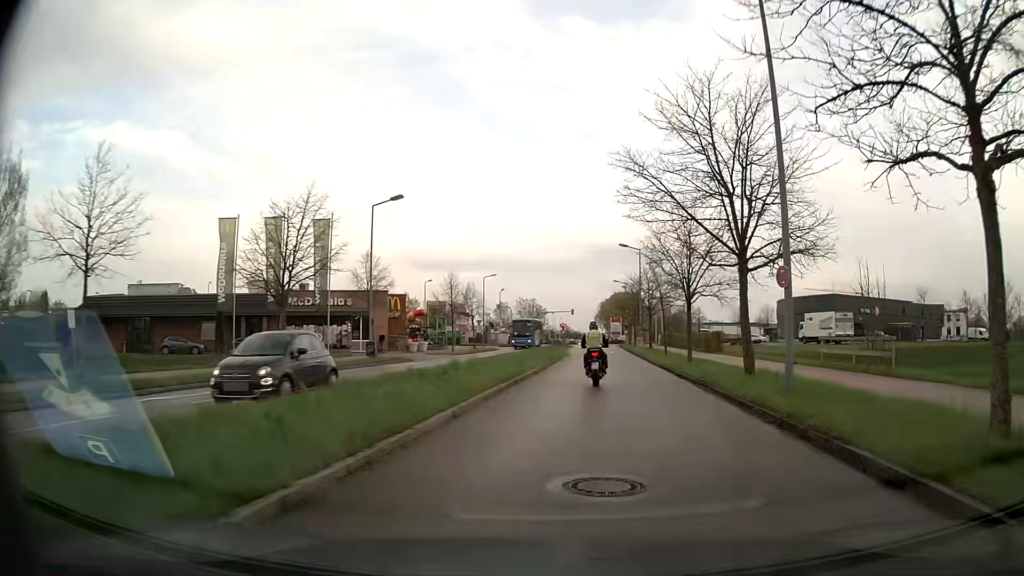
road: residential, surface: asphalt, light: Day
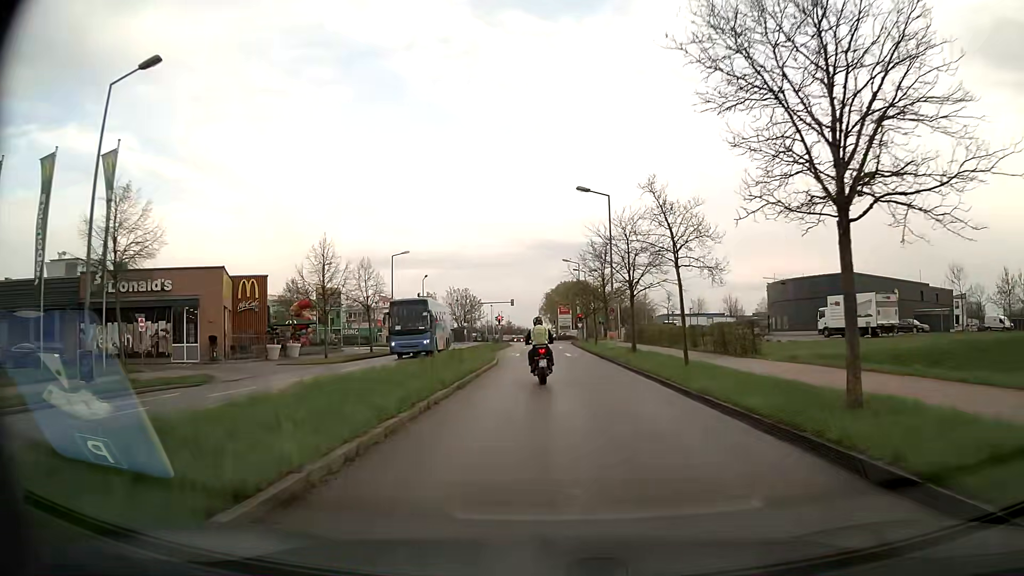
(+1.3, +21.5) m; +5°
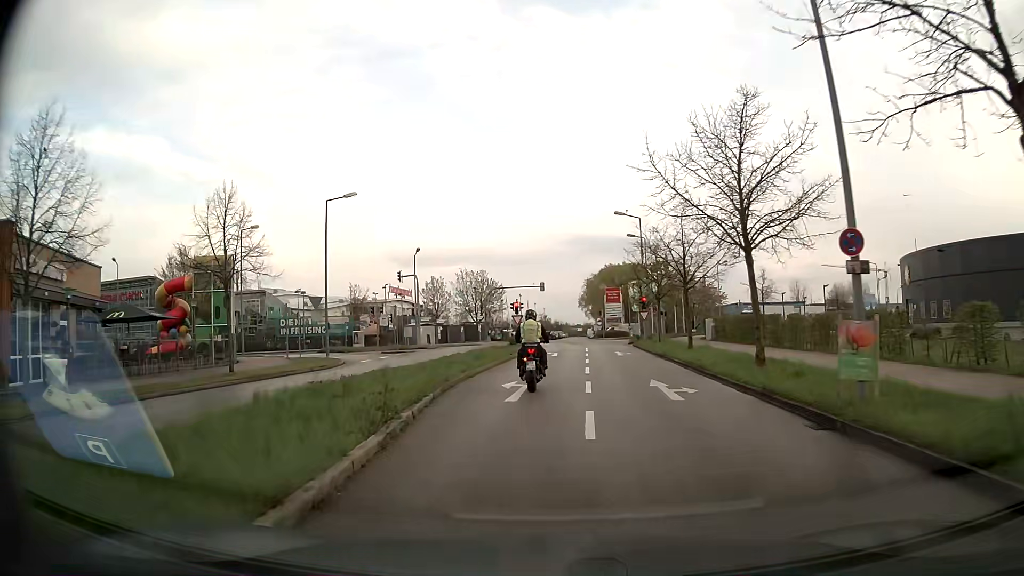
(-0.3, +27.6) m; -3°
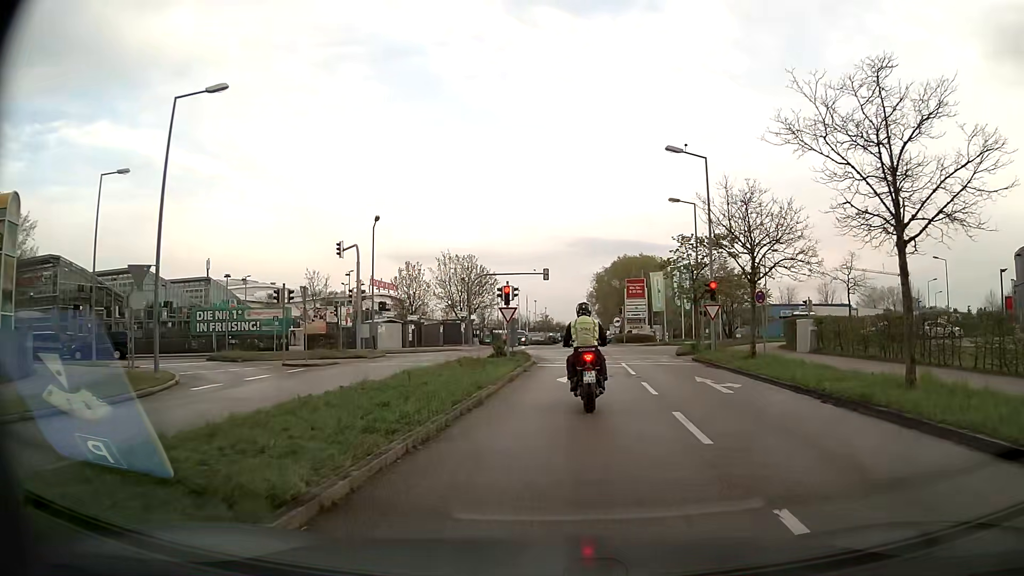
(-0.5, +17.9) m; 0°
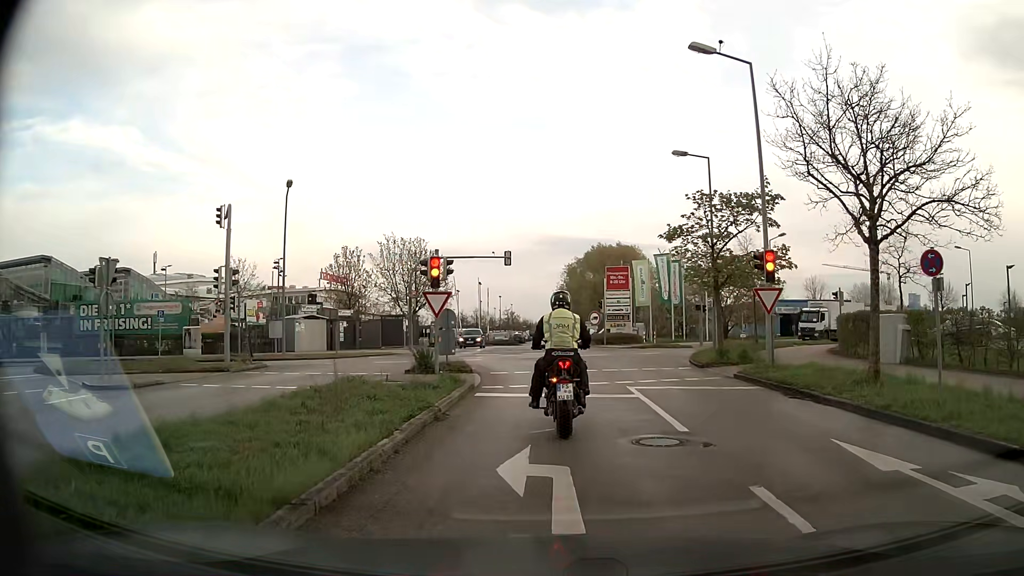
(+0.3, +11.1) m; +2°
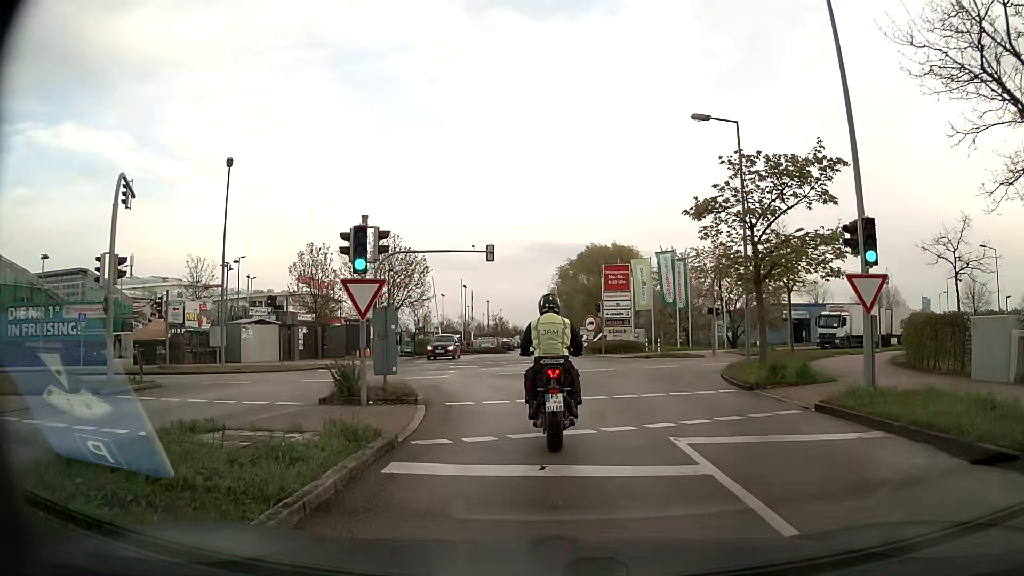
(+0.1, +6.5) m; +2°
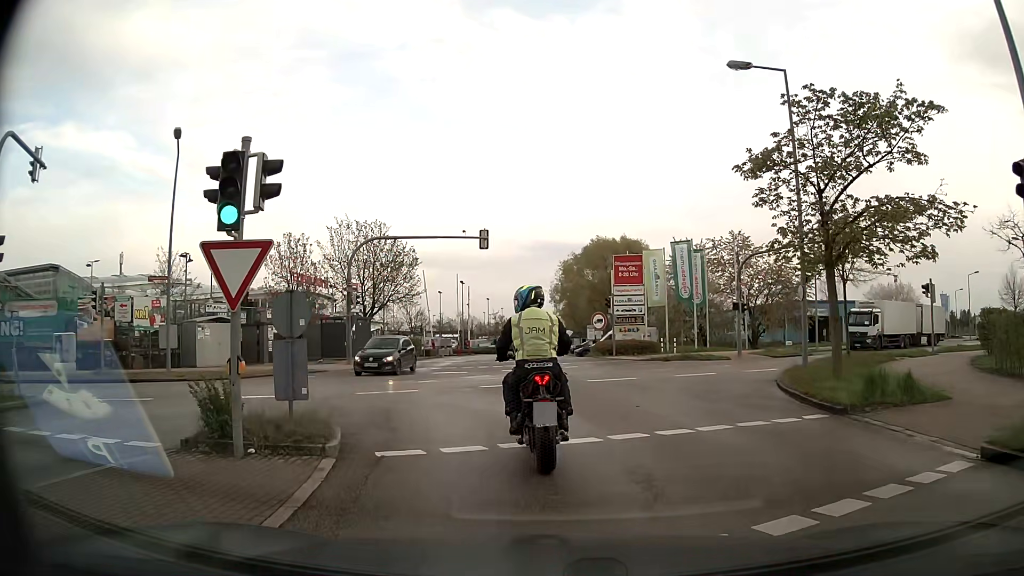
(-0.1, +5.2) m; -2°
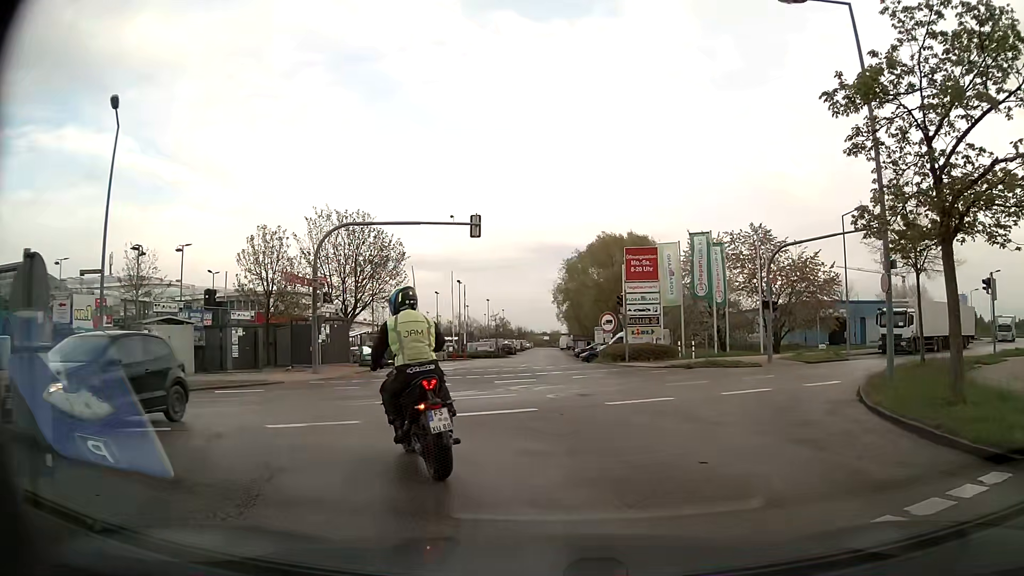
(0.0, +5.0) m; 0°
(-1, +10) (-9, +15) (-18, +13) (-27, +9) (-36, +4) (-45, 0) (-54, -5) (-64, -8) (-73, -12) (-83, -15) m
